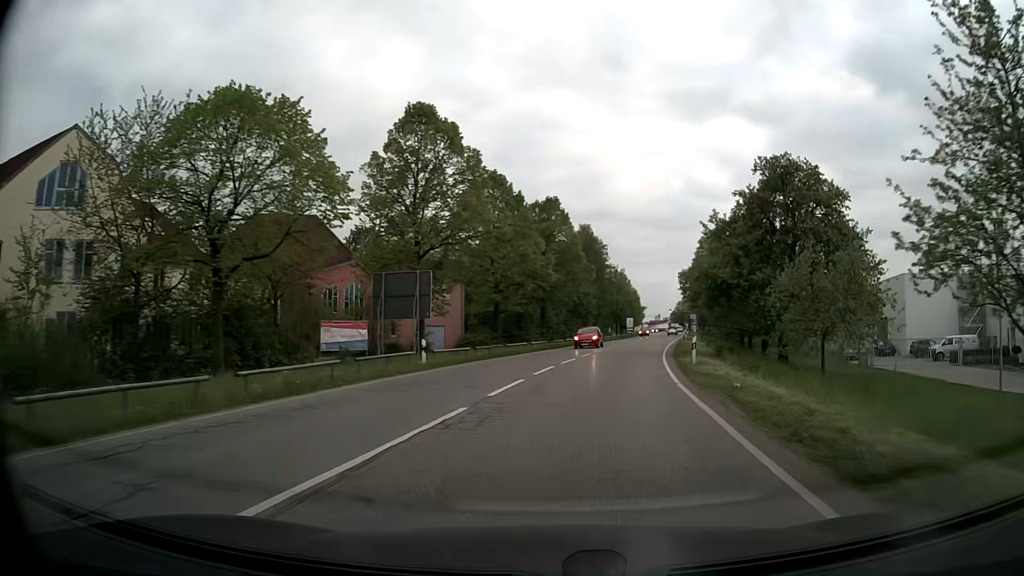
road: secondary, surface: asphalt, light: Day
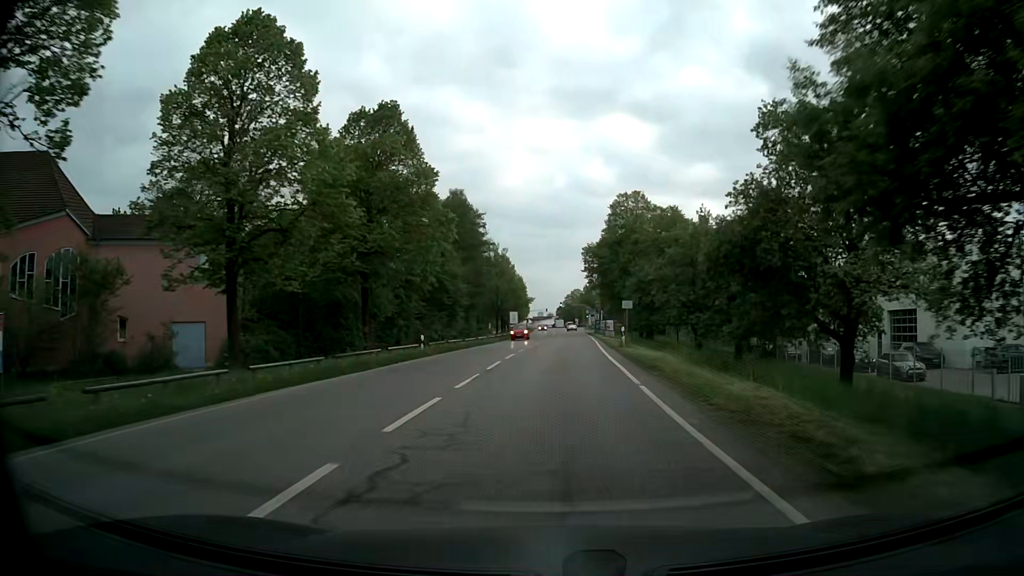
(+3.1, +28.5) m; +10°
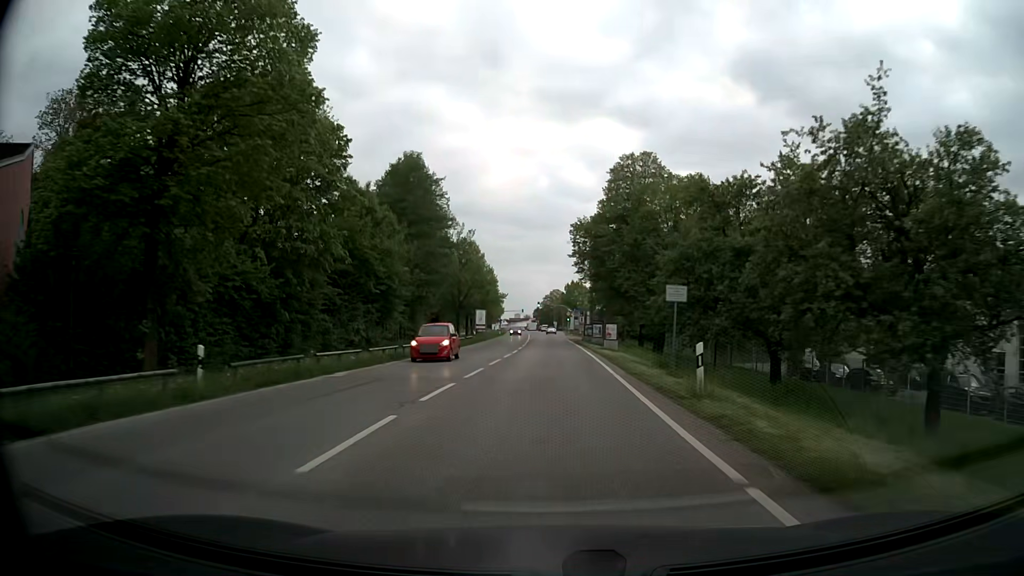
(+0.4, +20.3) m; +2°
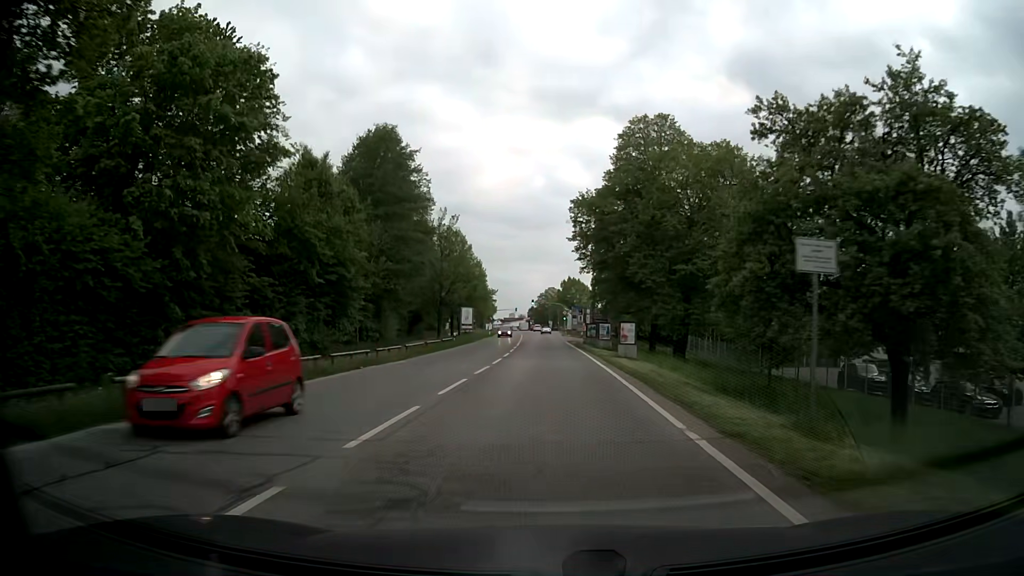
(+0.1, +10.5) m; 0°
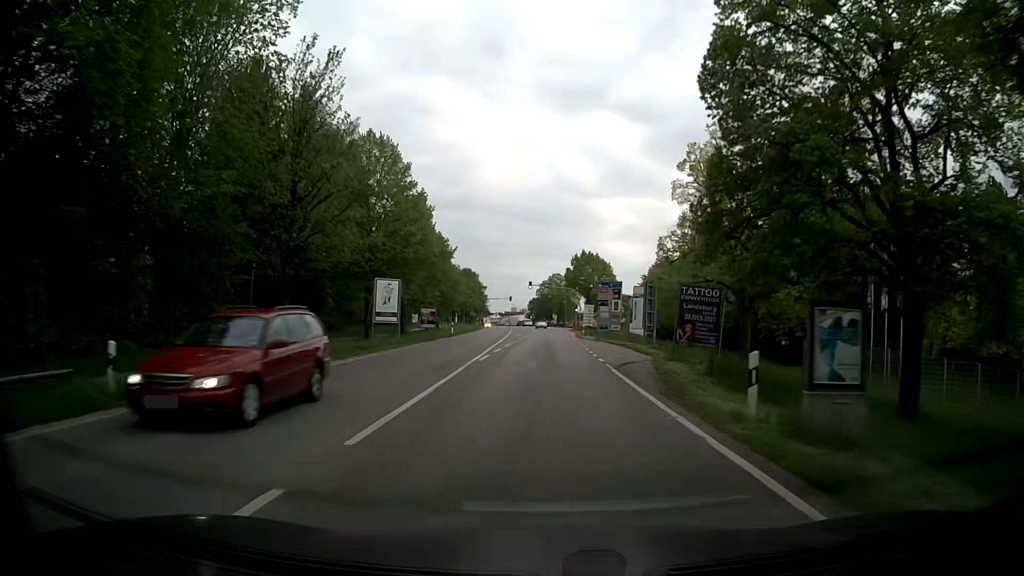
(+0.1, +42.6) m; 0°
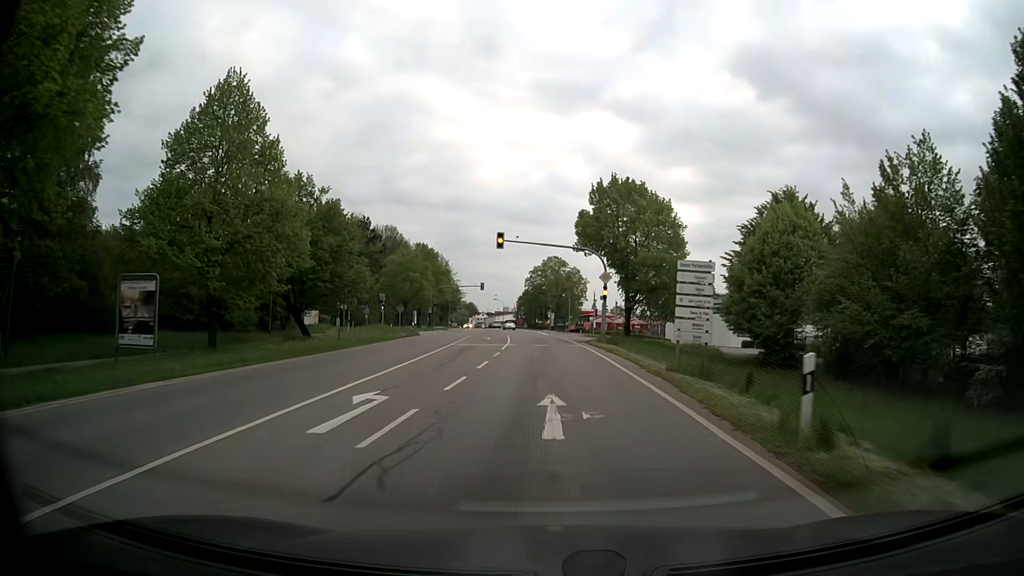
(+0.1, +51.5) m; 0°
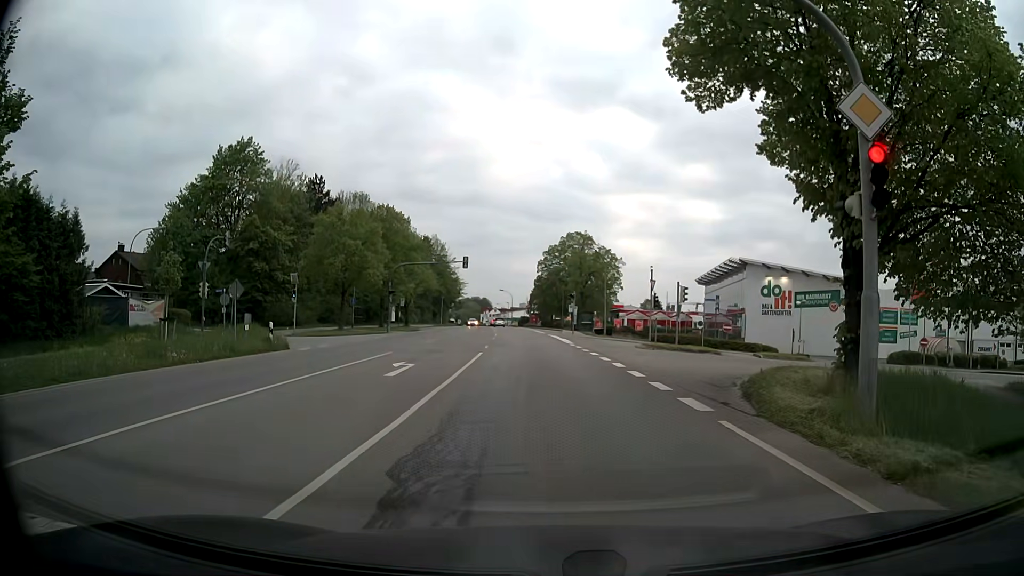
(-0.1, +31.6) m; -2°
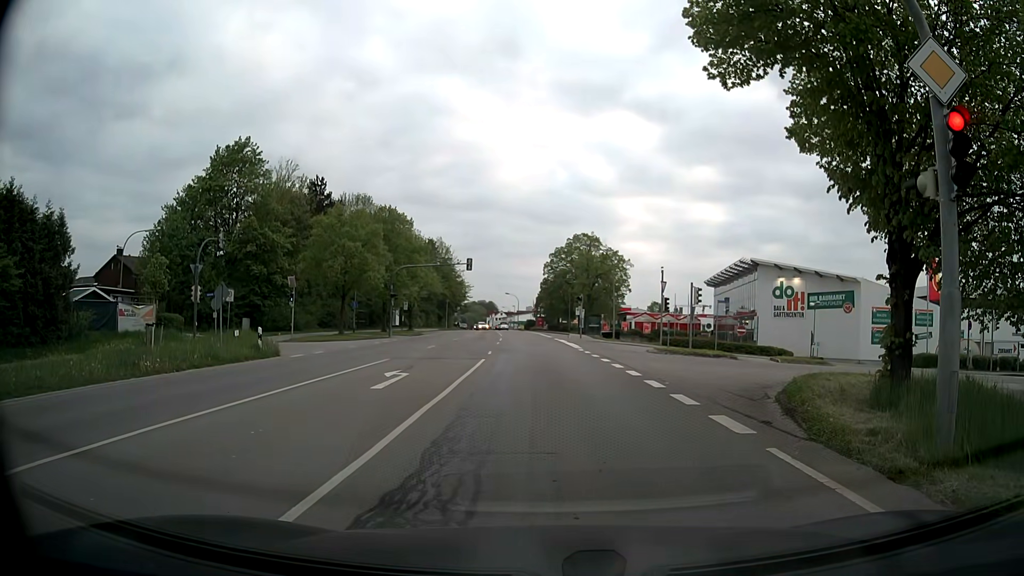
(0.0, +1.5) m; 0°
(0, +10) (0, +20) (0, +30) (0, +40) (-1, +50) (-1, +60) (-2, +70) (-3, +80) (-4, +90) (-5, +100) m
